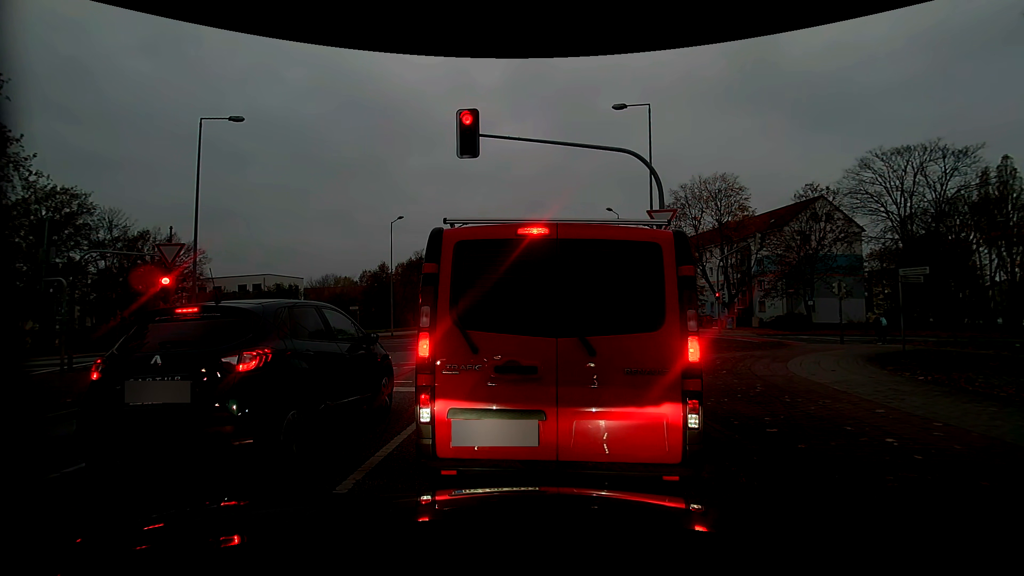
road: tertiary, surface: asphalt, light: Day
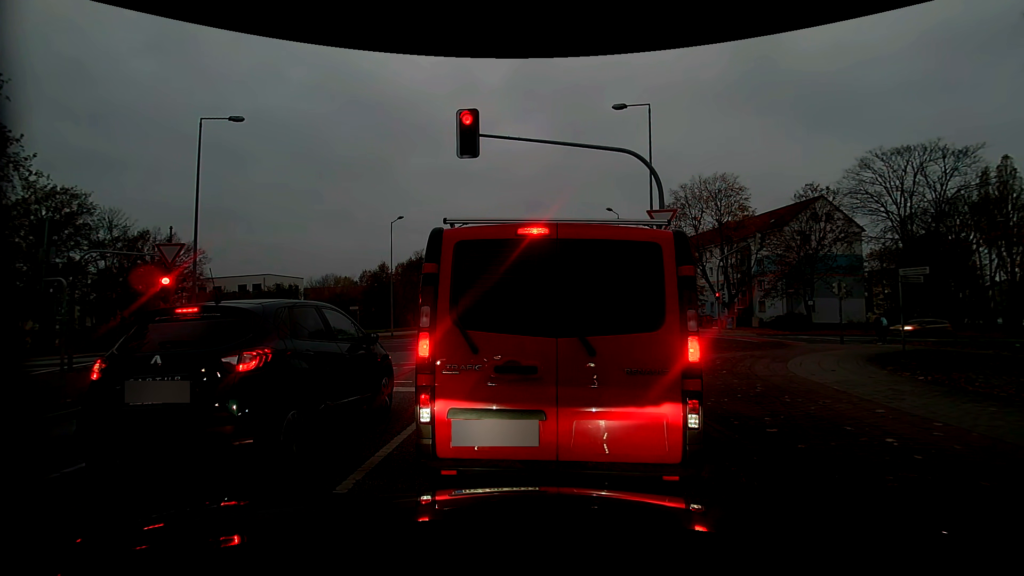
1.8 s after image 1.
(0.0, 0.0) m; 0°
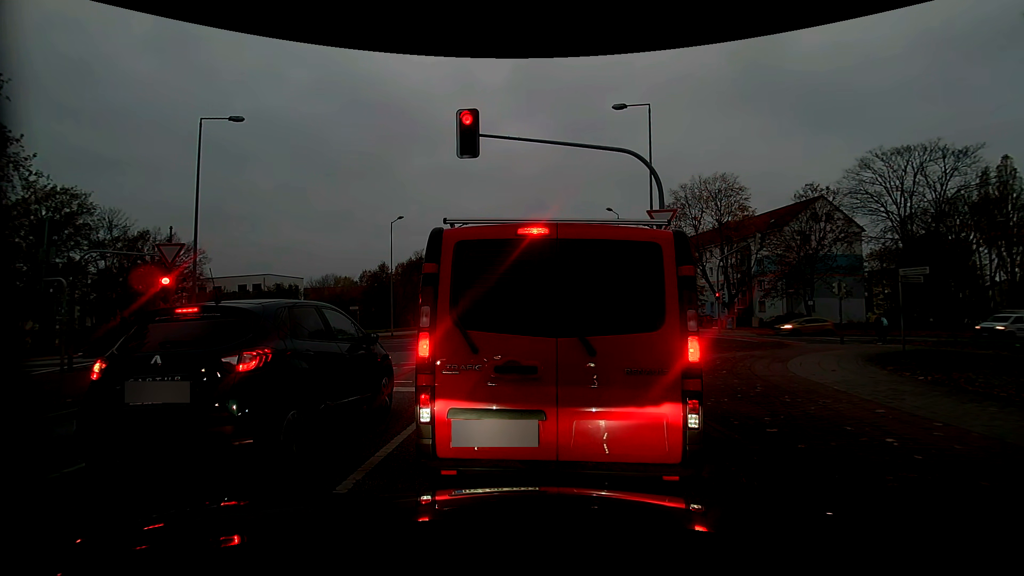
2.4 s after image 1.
(0.0, 0.0) m; 0°
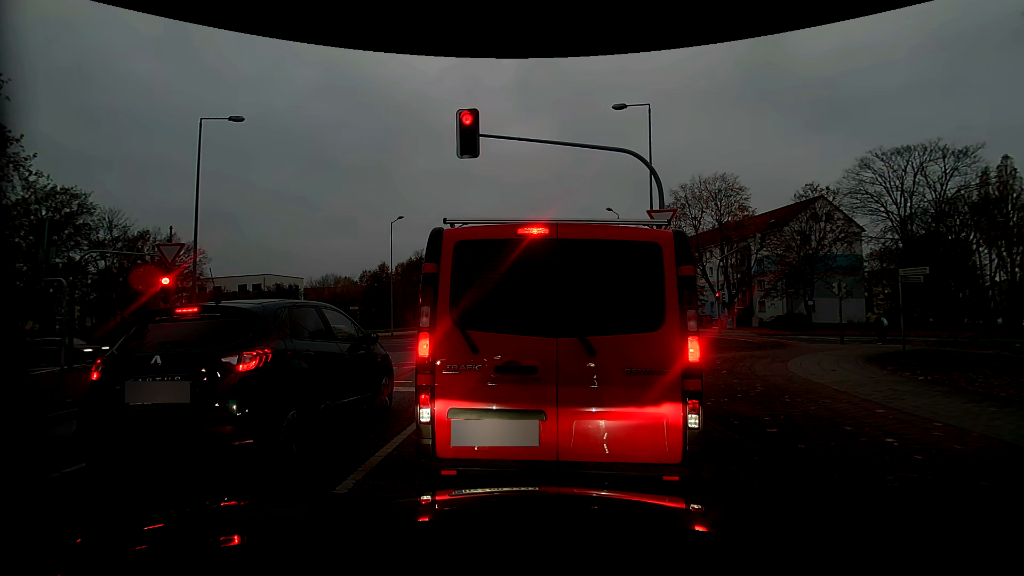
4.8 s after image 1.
(0.0, 0.0) m; 0°
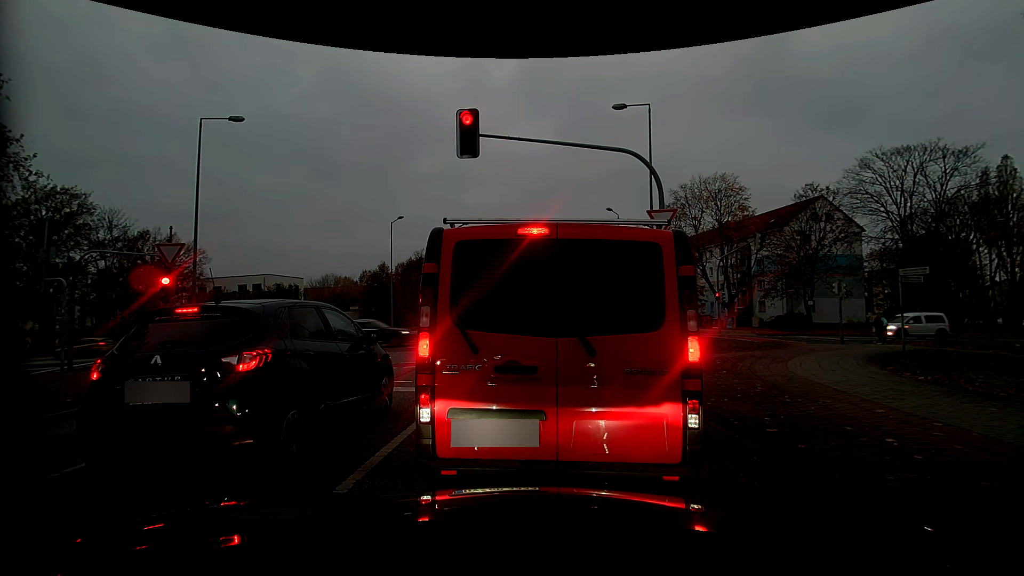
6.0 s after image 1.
(0.0, 0.0) m; 0°
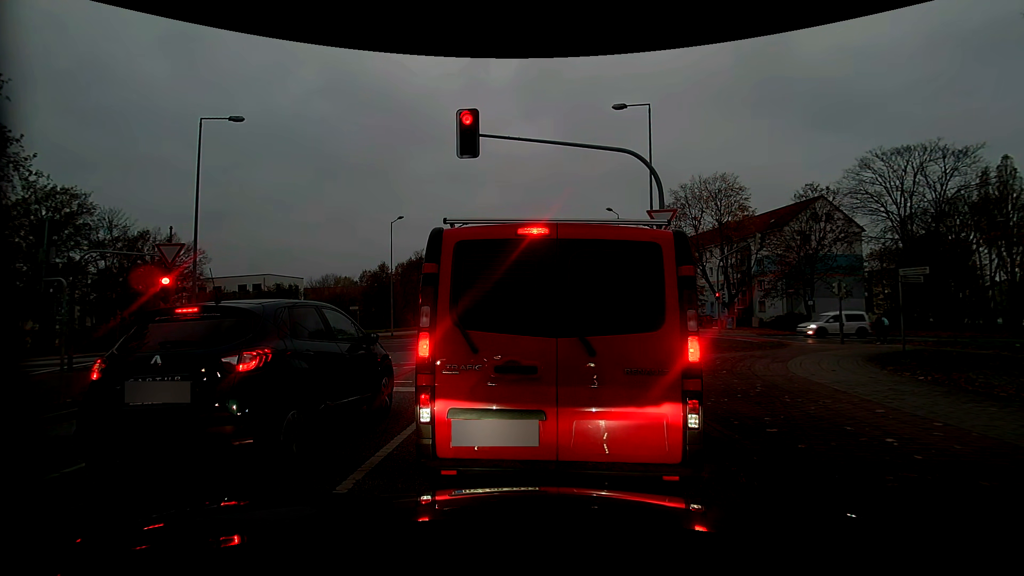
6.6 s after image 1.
(0.0, 0.0) m; 0°
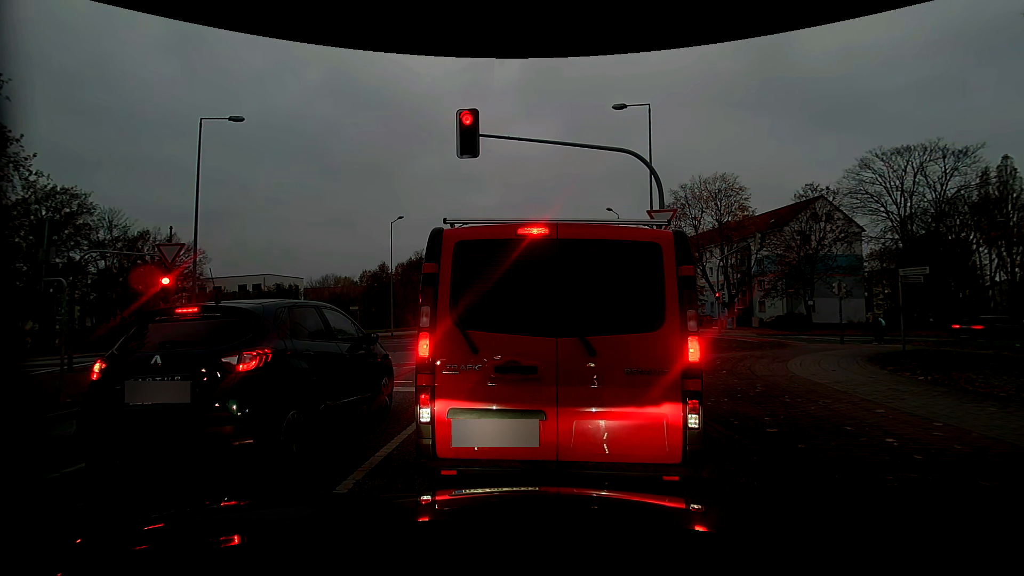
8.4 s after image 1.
(0.0, 0.0) m; 0°
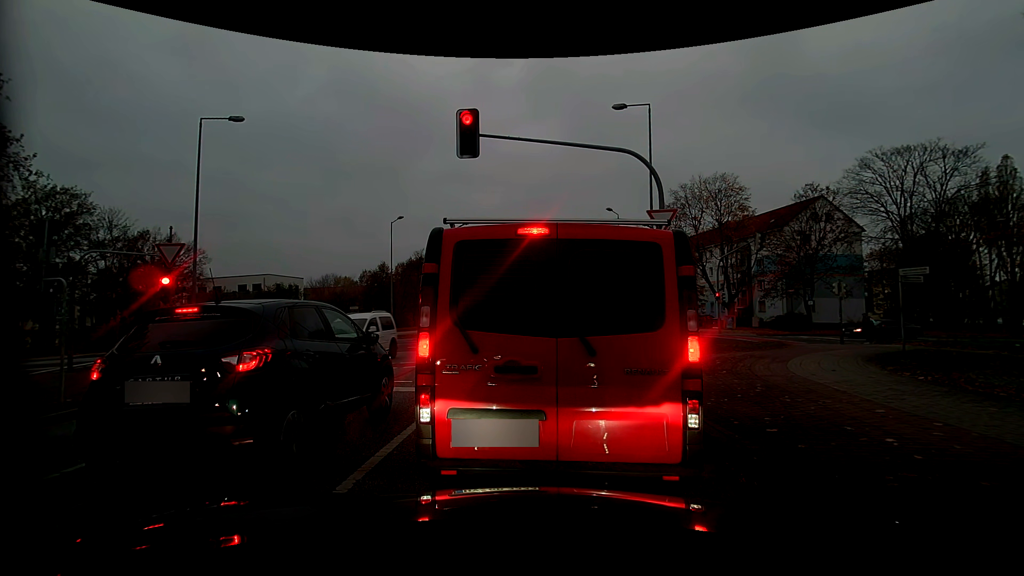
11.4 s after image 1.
(0.0, 0.0) m; 0°
(0, +10) (0, +20) (0, +30) (0, +40) (0, +50) (0, +60) (0, +70) (0, +80) (0, +90) (+1, +100) m
